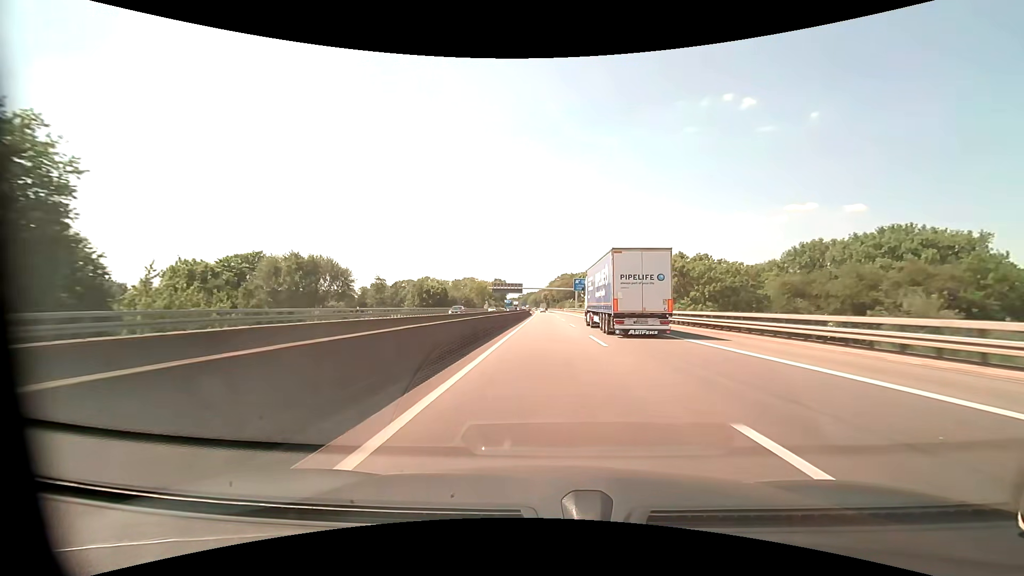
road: motorway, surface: asphalt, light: Day
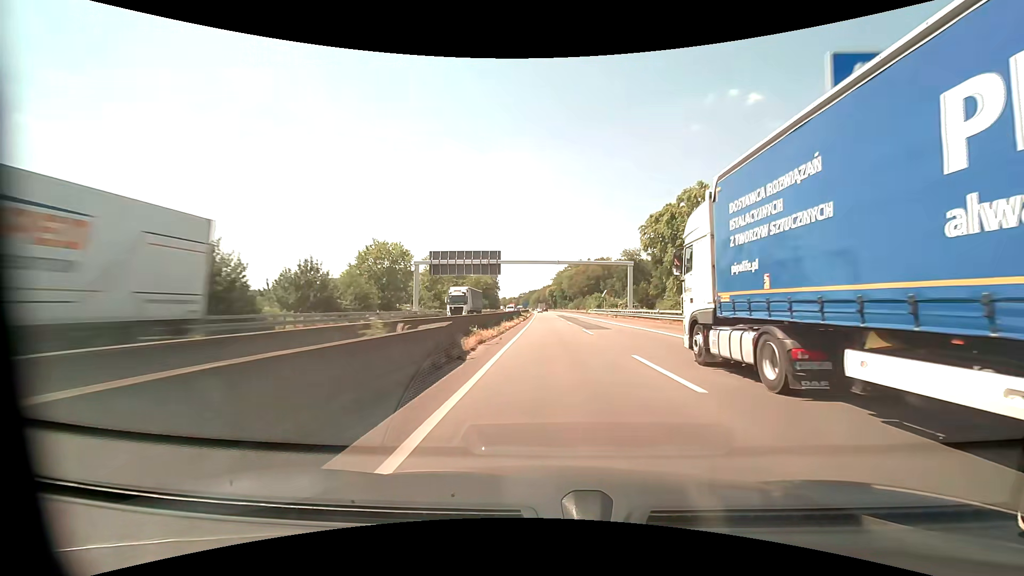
(-0.4, +100.0) m; 0°
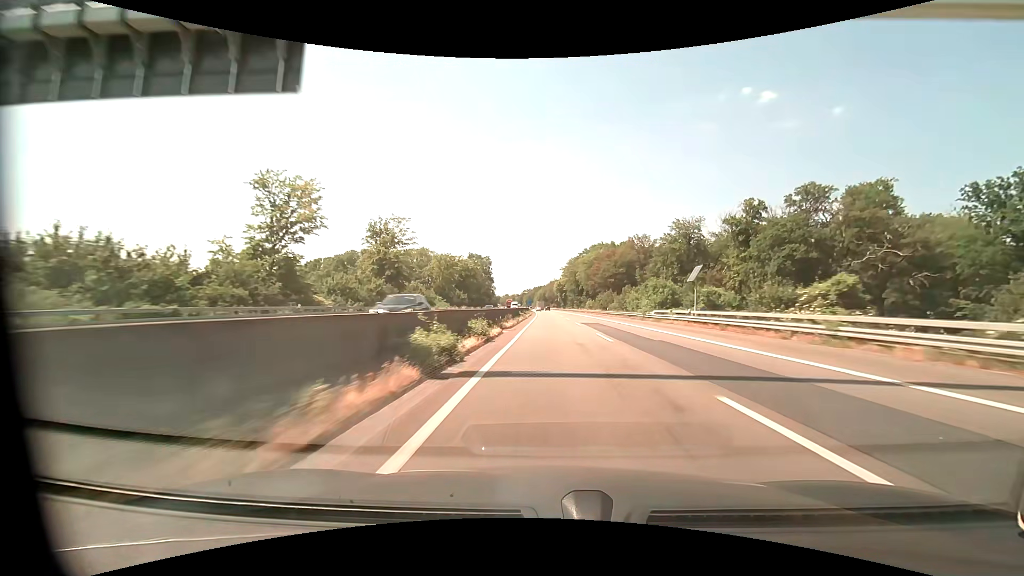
(-0.3, +61.2) m; -1°
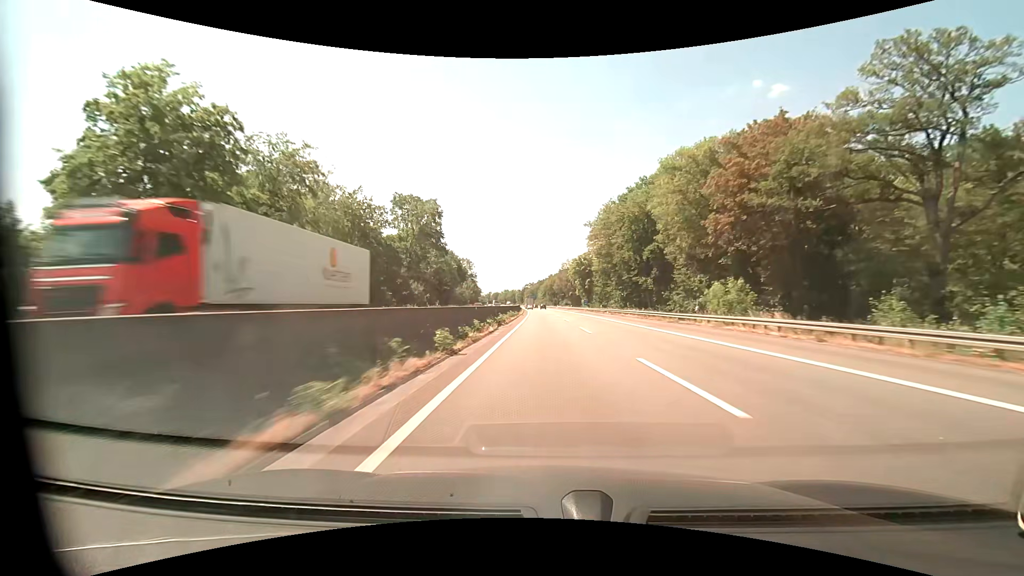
(-0.3, +102.7) m; -1°
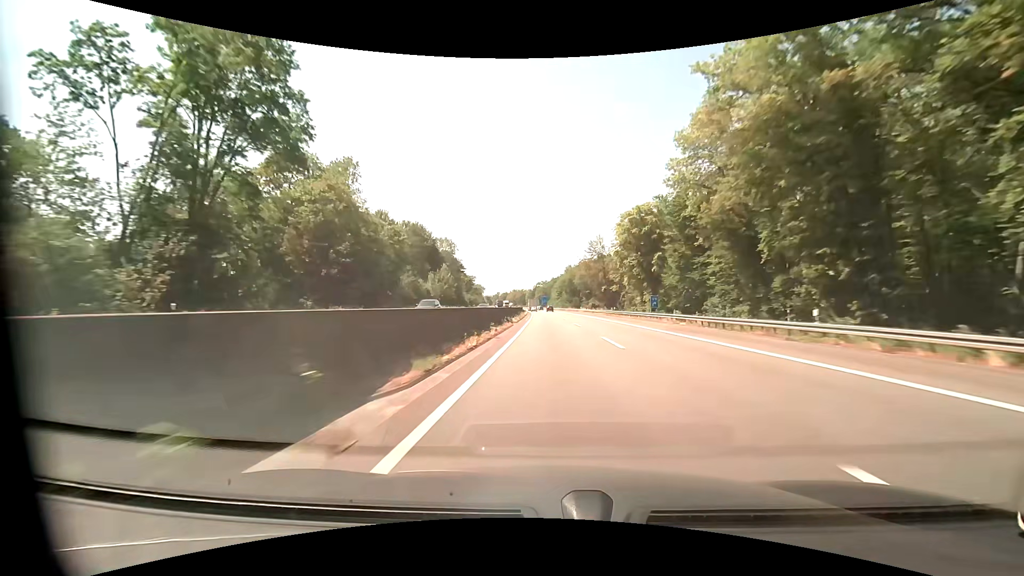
(-0.7, +61.7) m; -1°
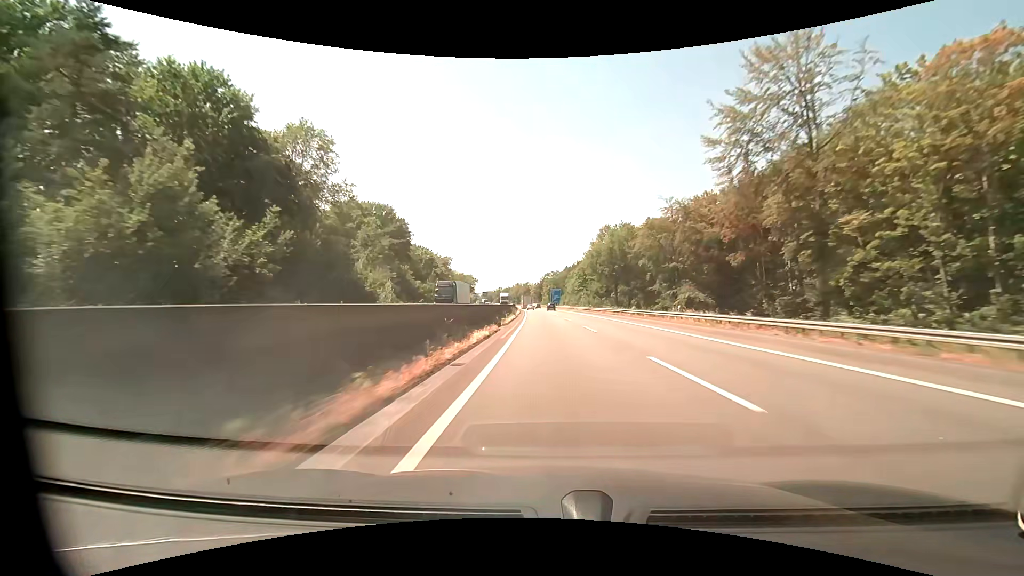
(-1.2, +81.0) m; -1°
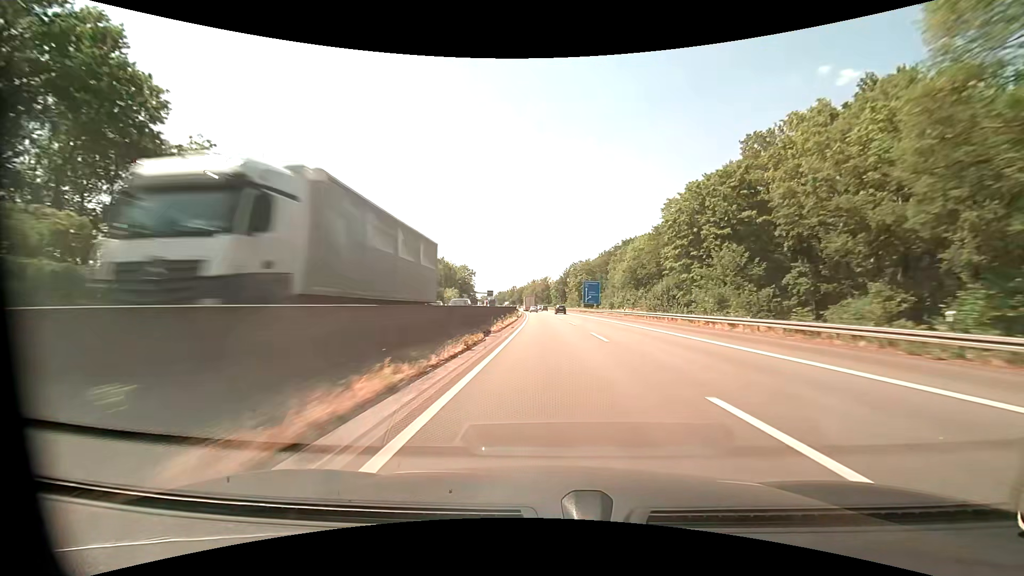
(-1.4, +76.8) m; -2°
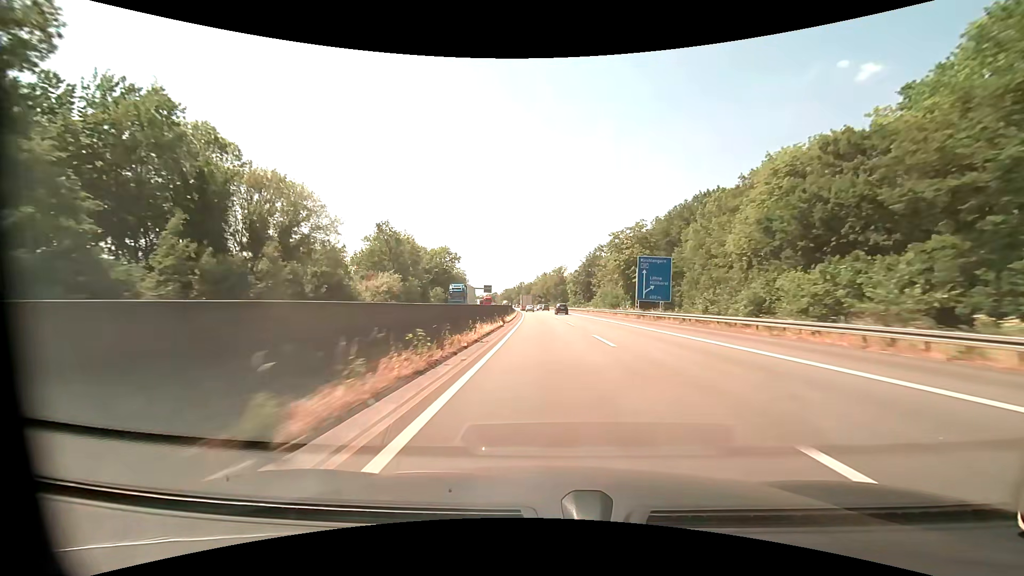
(-0.6, +56.2) m; -1°
(0, +10) (0, +20) (0, +30) (-1, +40) (-1, +50) (-1, +60) (-2, +70) (-2, +80) (-3, +90) (-3, +100) m
